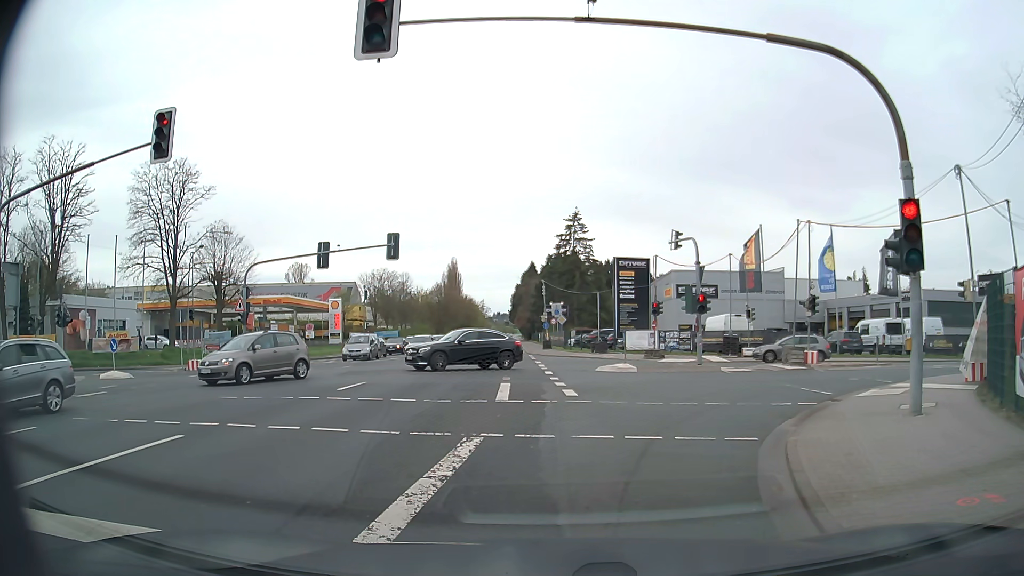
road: secondary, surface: asphalt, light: Day
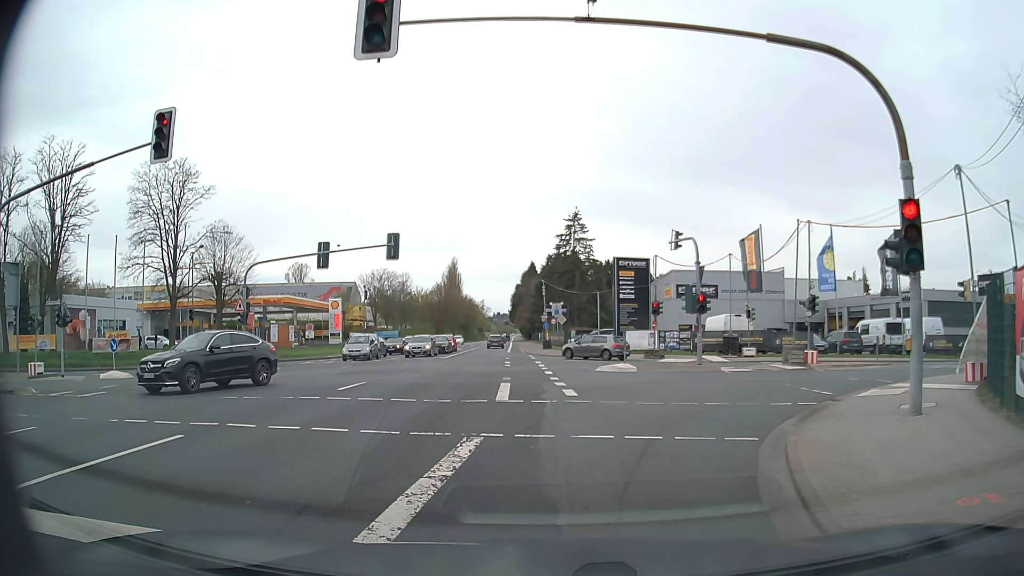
(0.0, 0.0) m; 0°
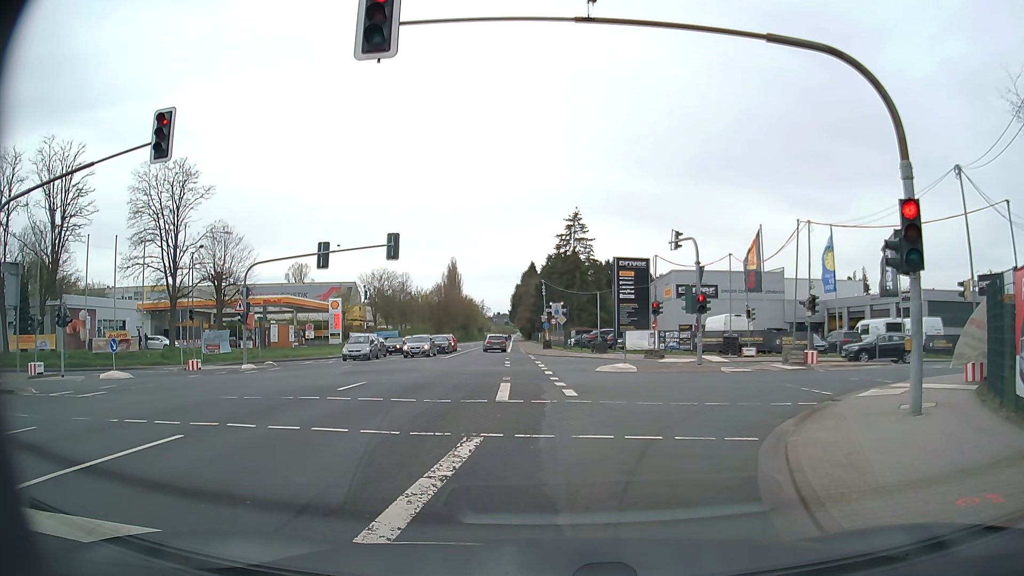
(0.0, 0.0) m; 0°
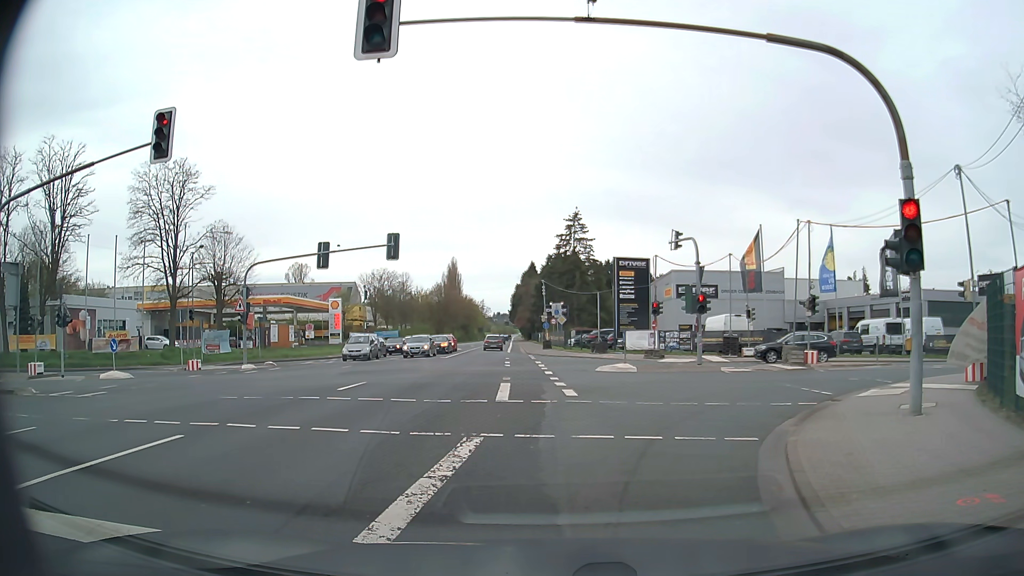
(0.0, 0.0) m; 0°
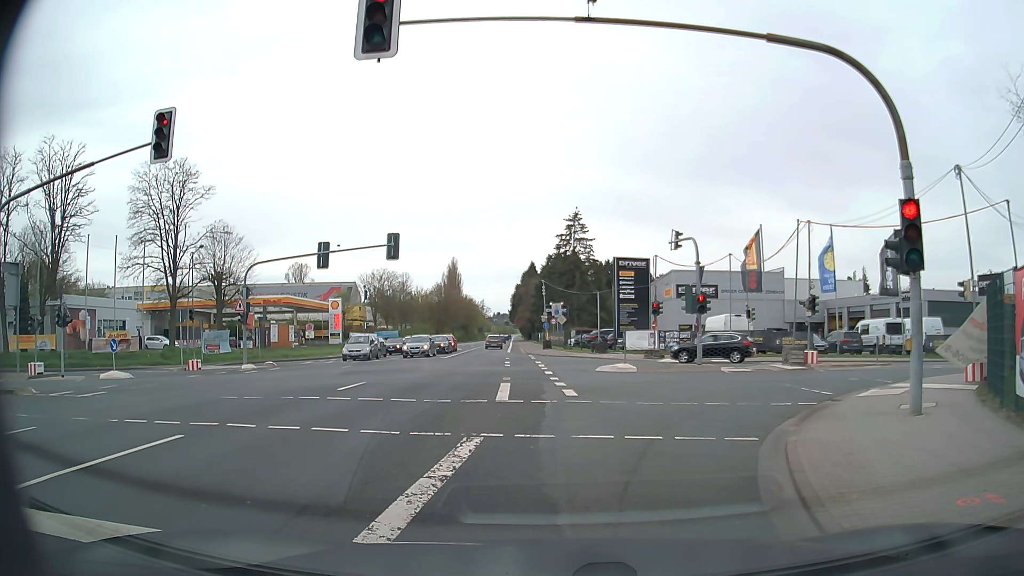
(0.0, 0.0) m; 0°
(+1, +10) (+5, +19) (+13, +25) (+22, +28) (+32, +29) (+42, +29) (+52, +29) (+62, +30) (+72, +30) (+82, +30) m
